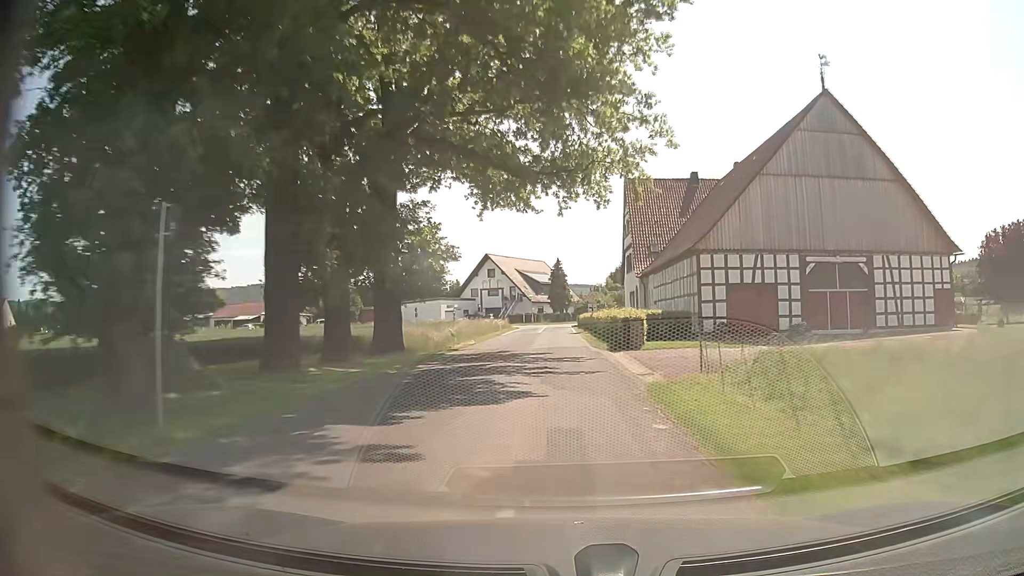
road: unclassified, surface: asphalt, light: Day
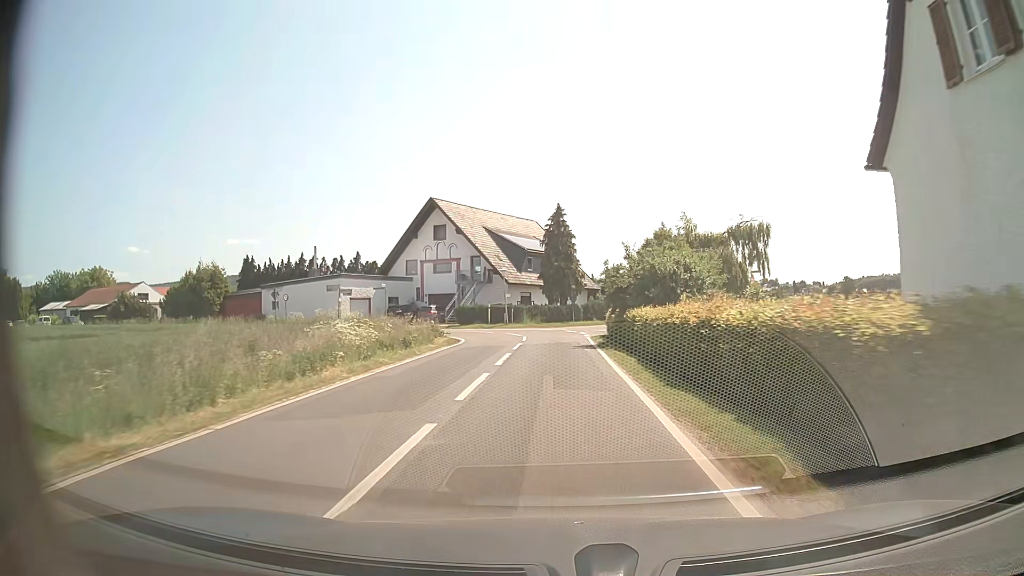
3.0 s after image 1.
(+0.1, +46.2) m; 0°
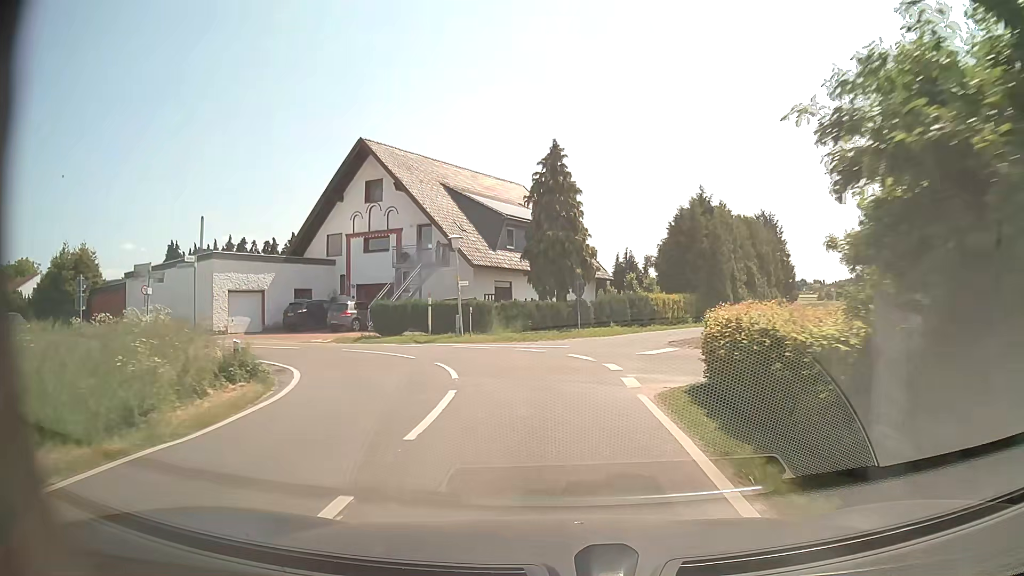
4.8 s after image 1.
(-0.1, +20.5) m; 0°
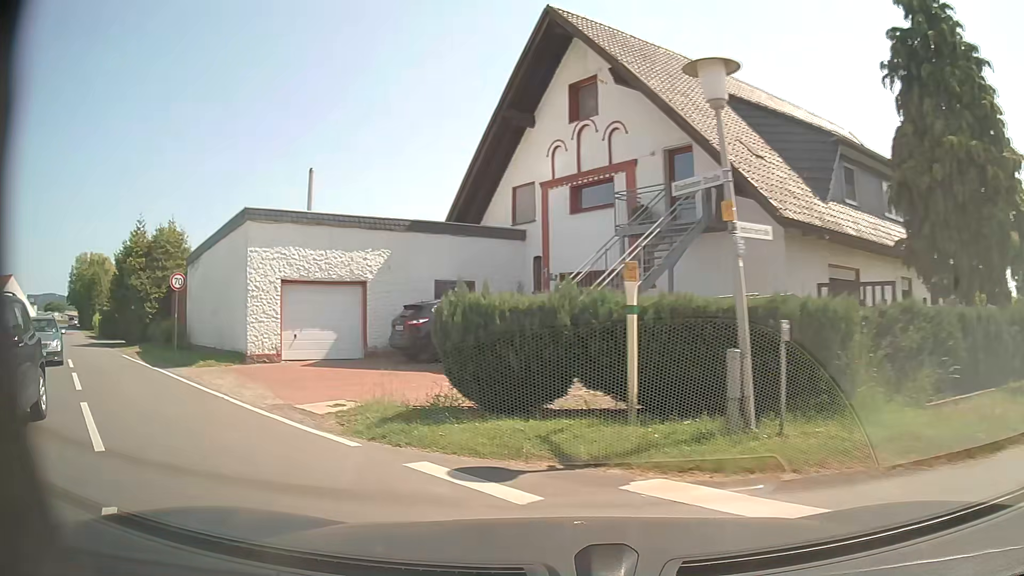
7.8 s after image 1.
(-1.4, +19.0) m; -24°
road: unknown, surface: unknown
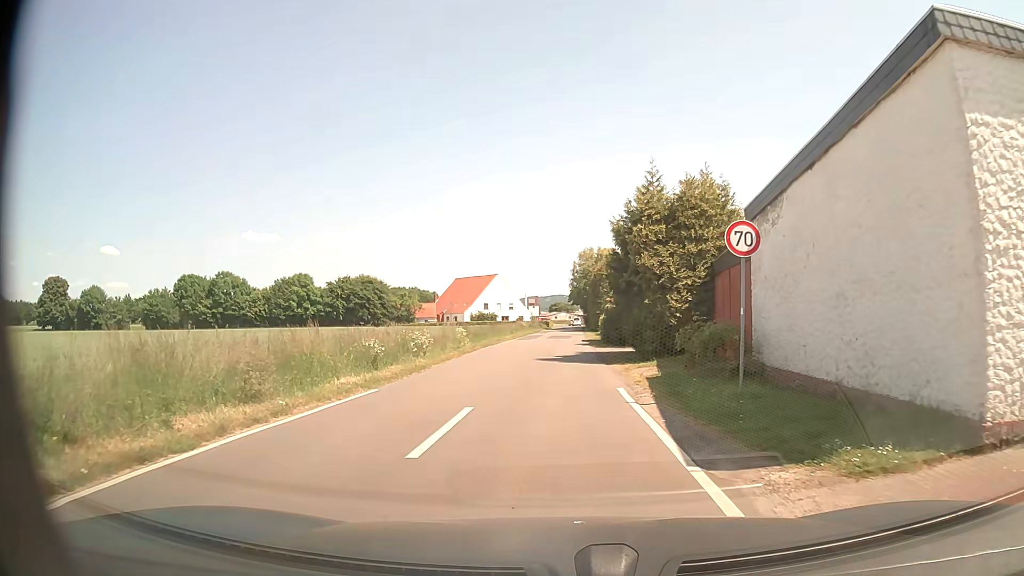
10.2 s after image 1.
(-6.3, +11.3) m; -47°
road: unclassified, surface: asphalt
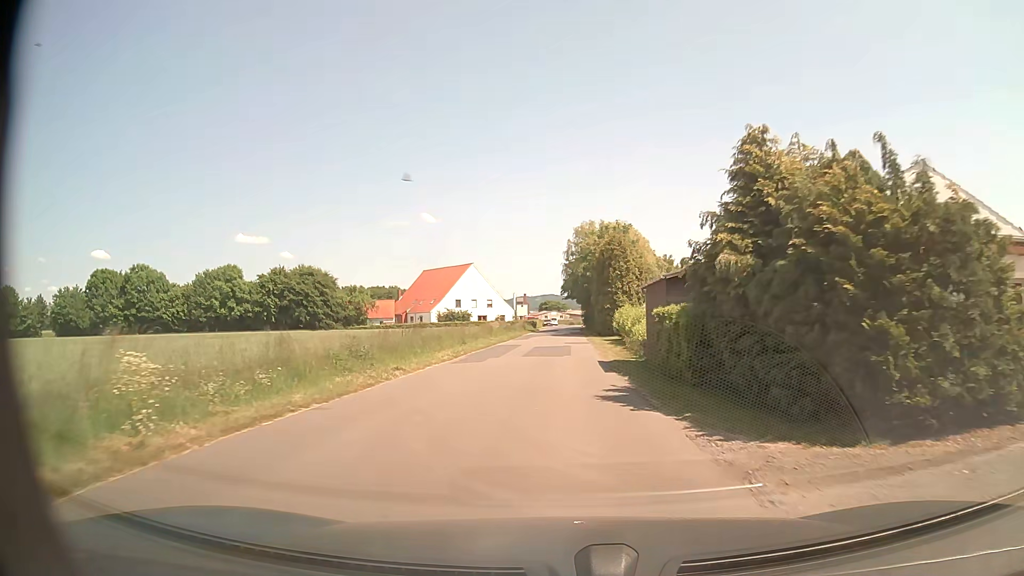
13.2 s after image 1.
(+0.3, +28.3) m; +1°
(0, +10) (0, +20) (0, +30) (+1, +40) (+1, +50) (+1, +60) (+2, +70) (+2, +80) (+2, +90) (+2, +100) m
